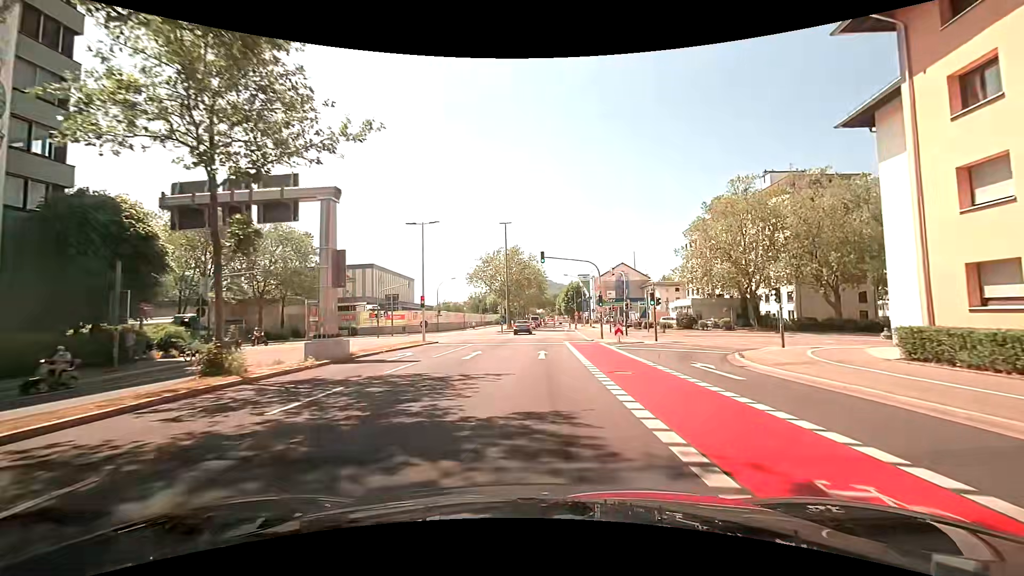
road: secondary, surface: asphalt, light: Day
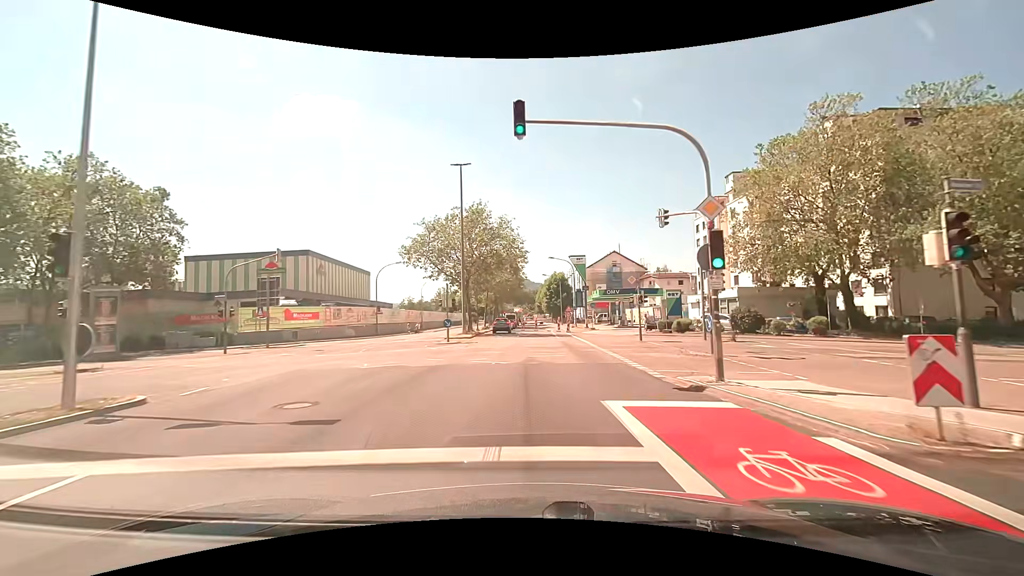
(+0.8, +24.7) m; +3°
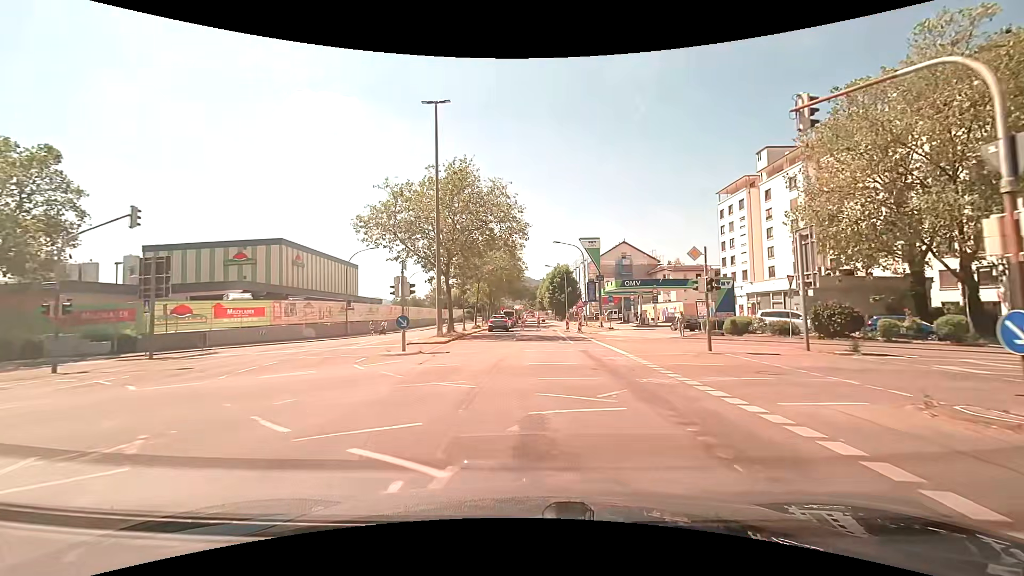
(0.0, +11.5) m; 0°
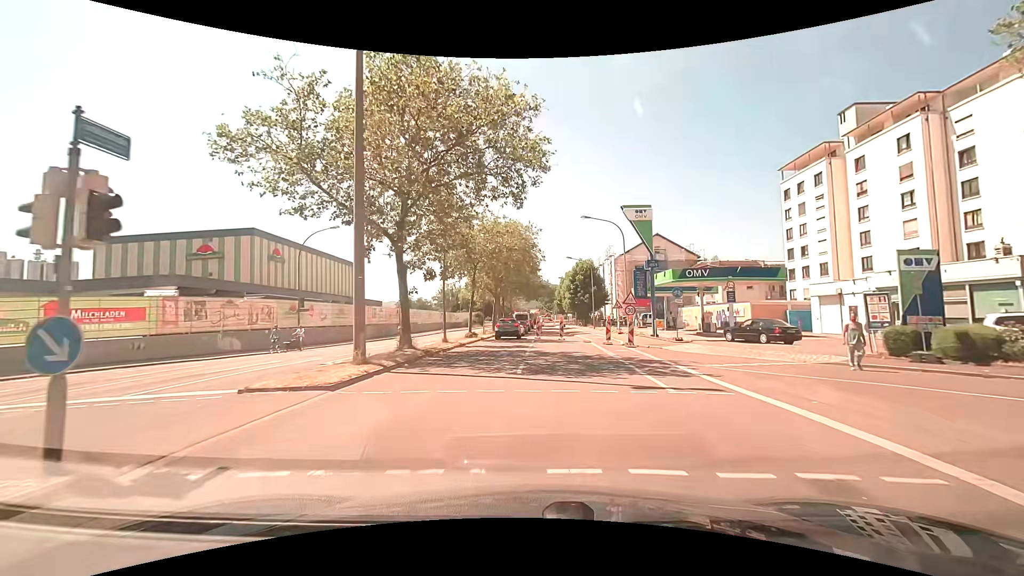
(-0.1, +15.6) m; -2°
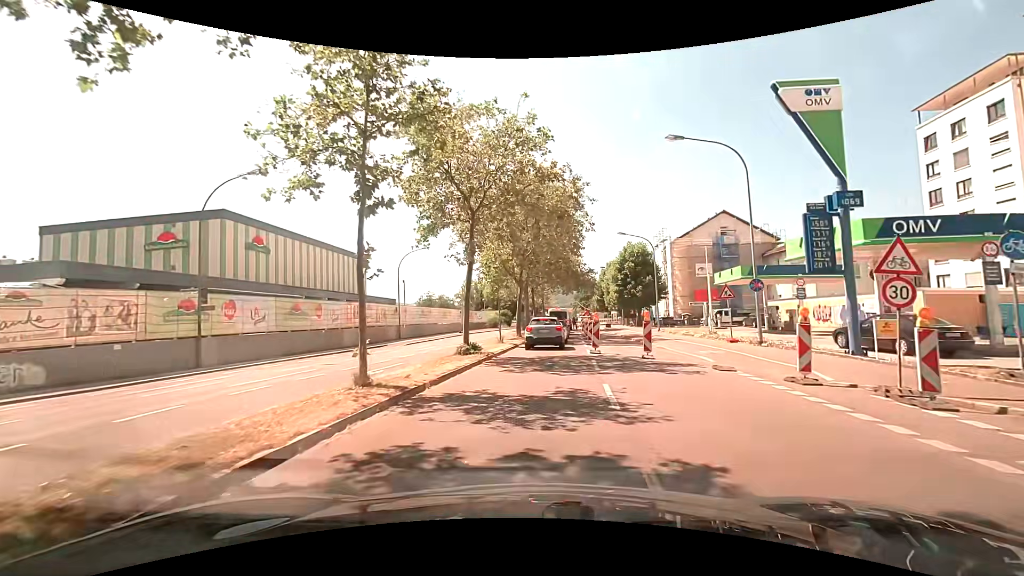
(-0.6, +16.9) m; -3°
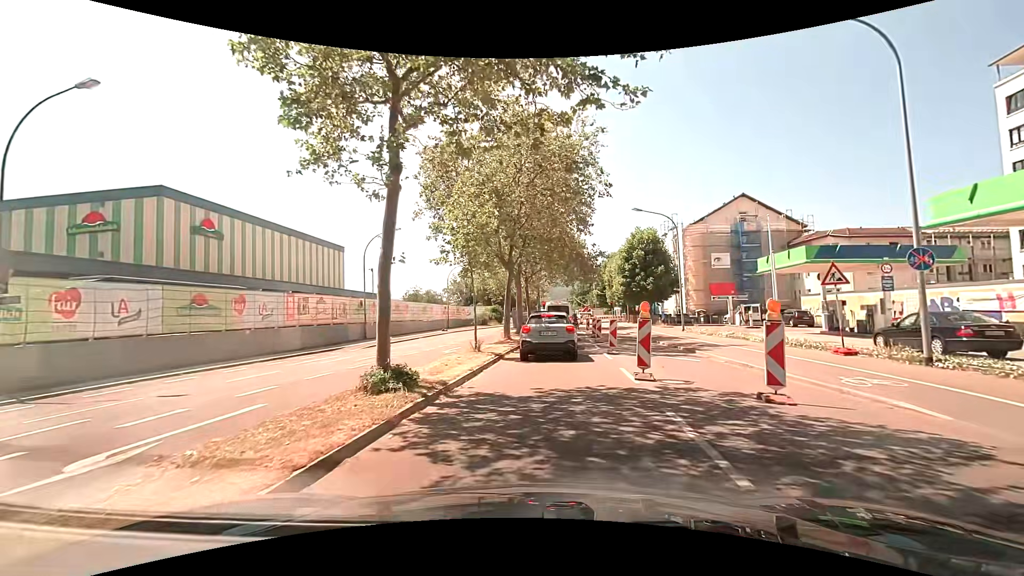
(0.0, +9.3) m; 0°
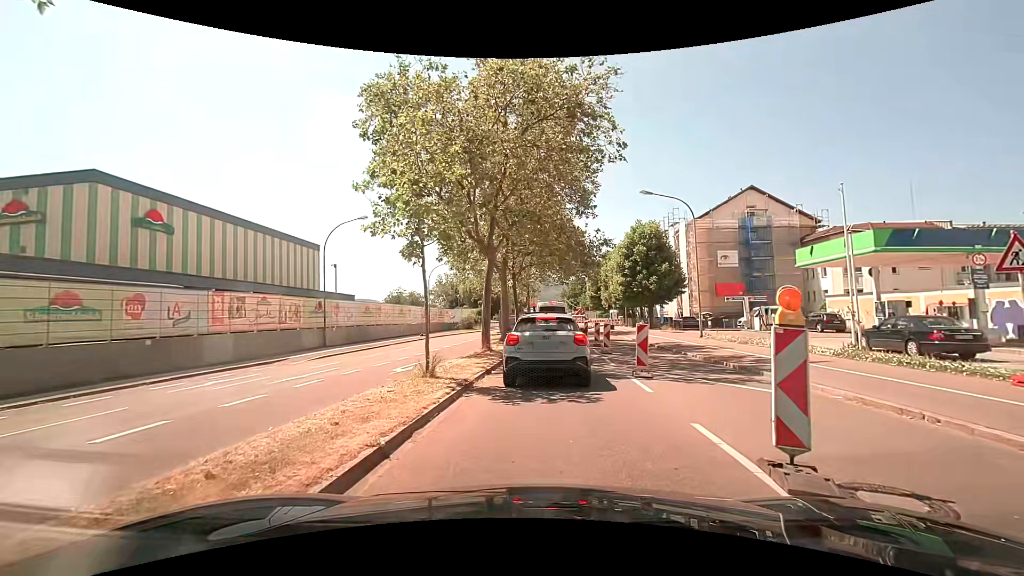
(+0.1, +6.3) m; +1°
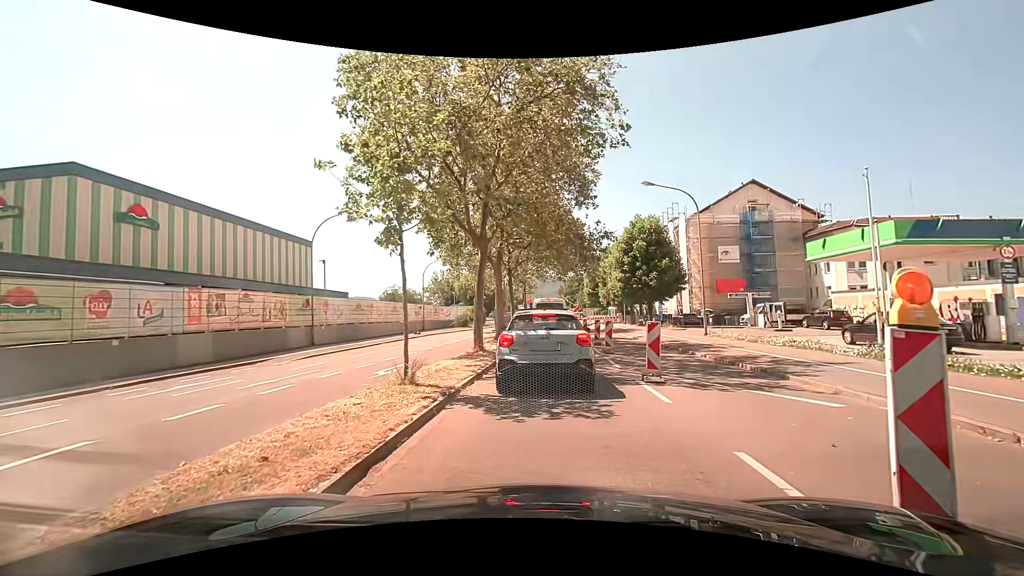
(0.0, +1.4) m; 0°
